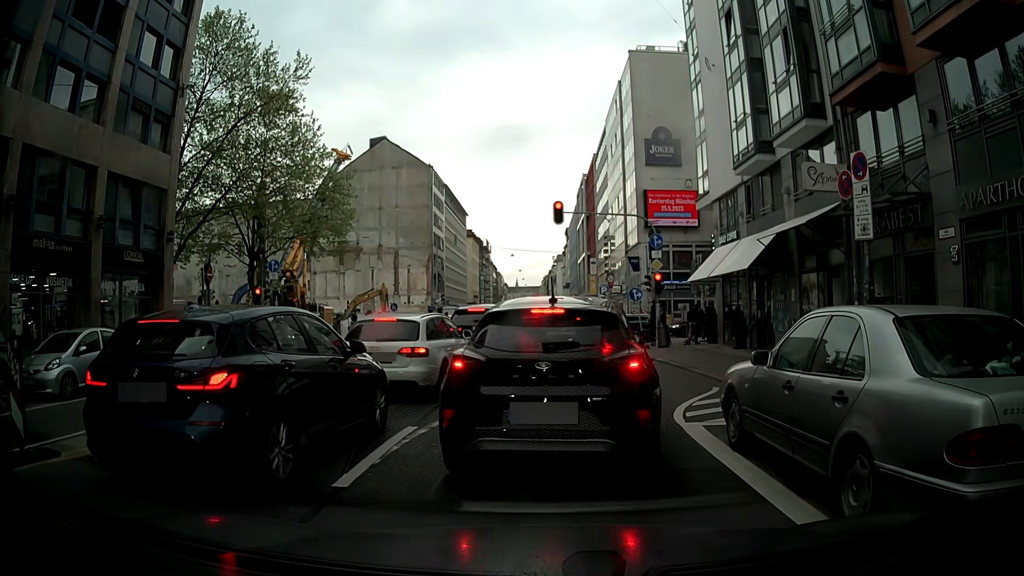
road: secondary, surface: asphalt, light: Day
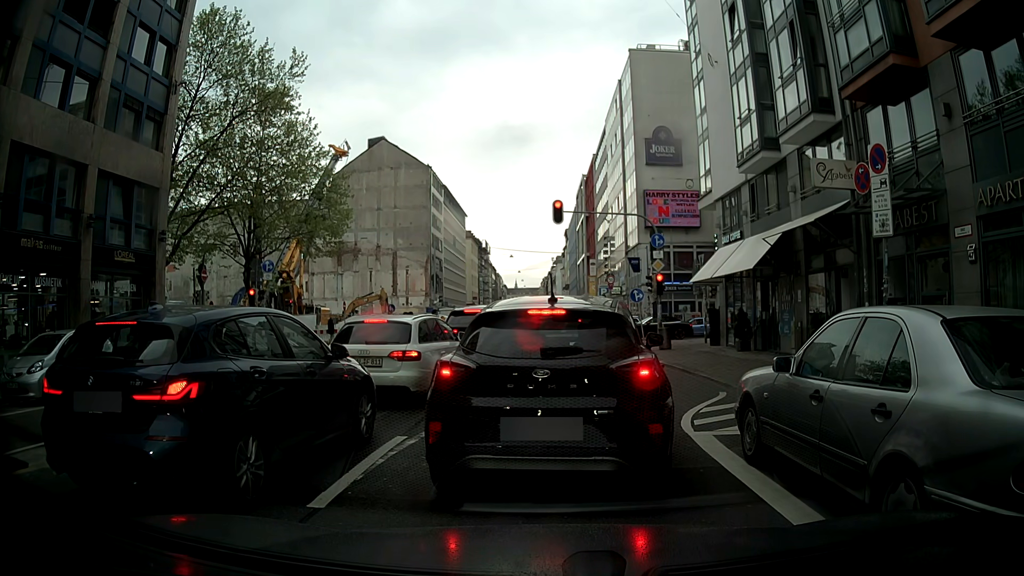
(0.0, +0.7) m; 0°
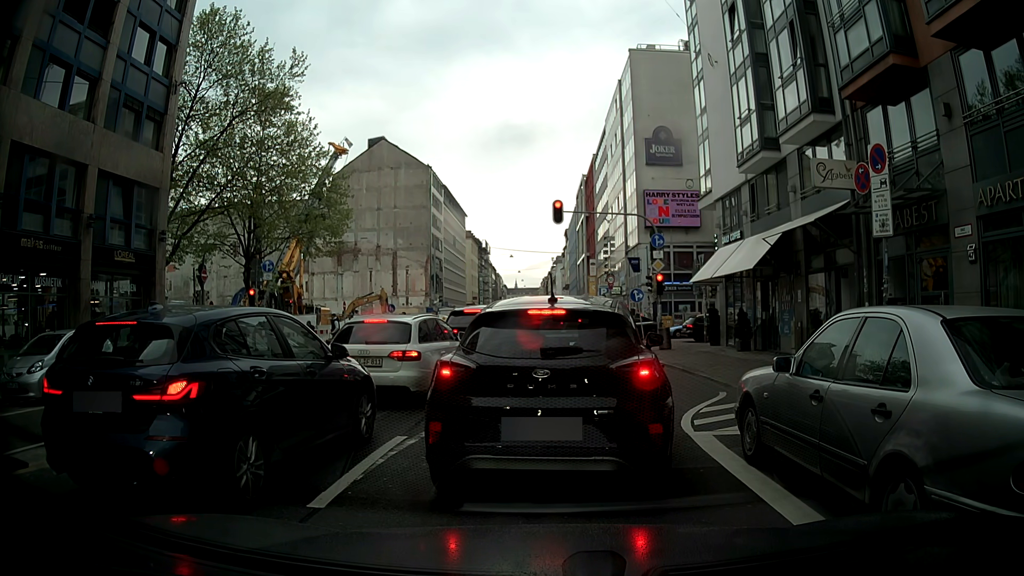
(0.0, 0.0) m; 0°
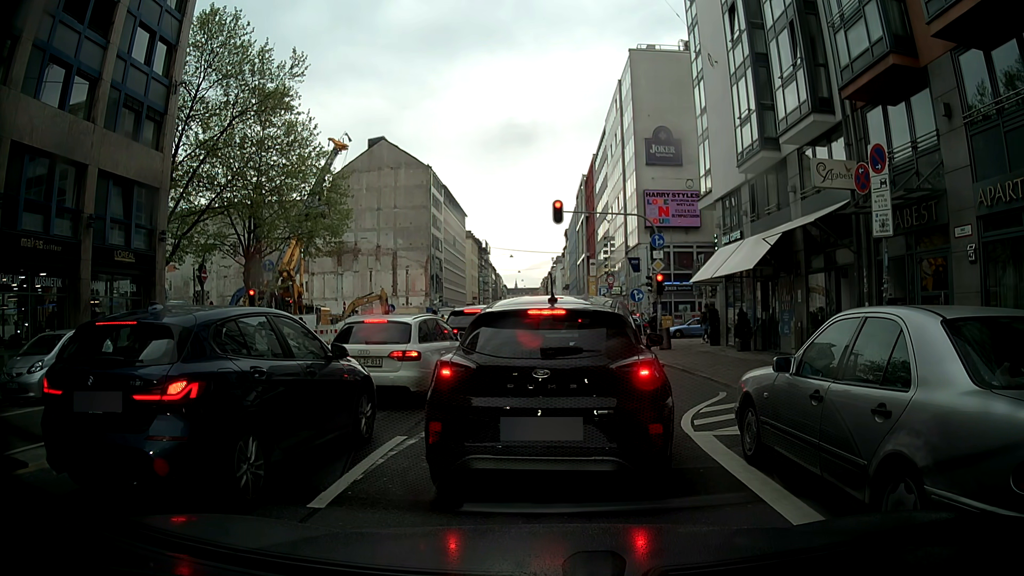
(0.0, 0.0) m; 0°
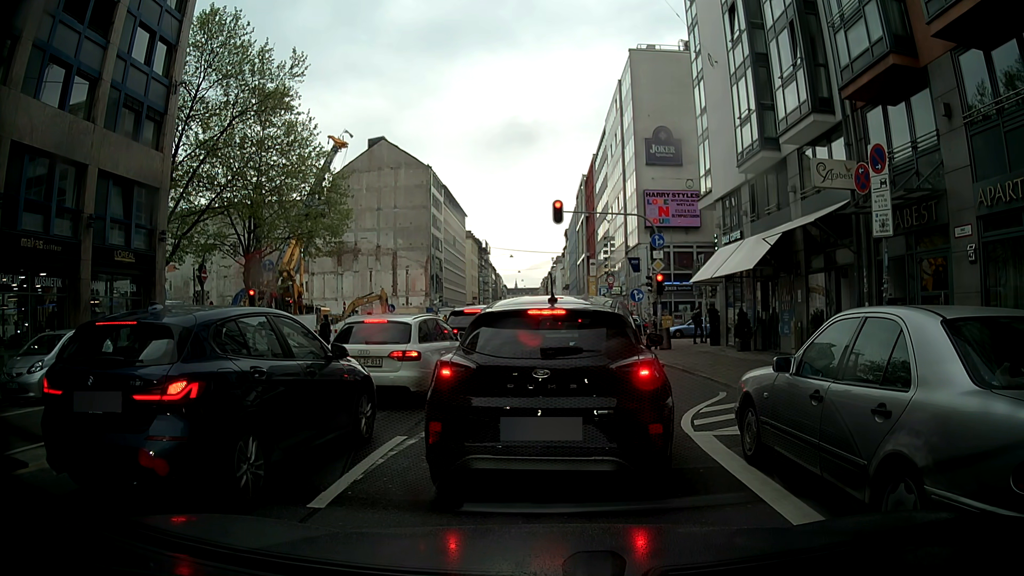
(0.0, 0.0) m; 0°
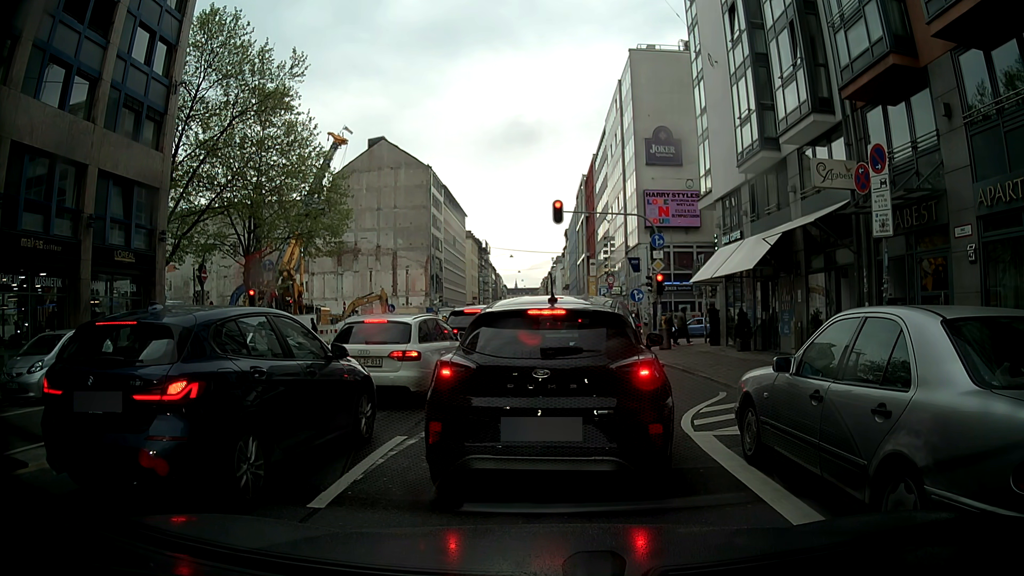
(0.0, 0.0) m; 0°
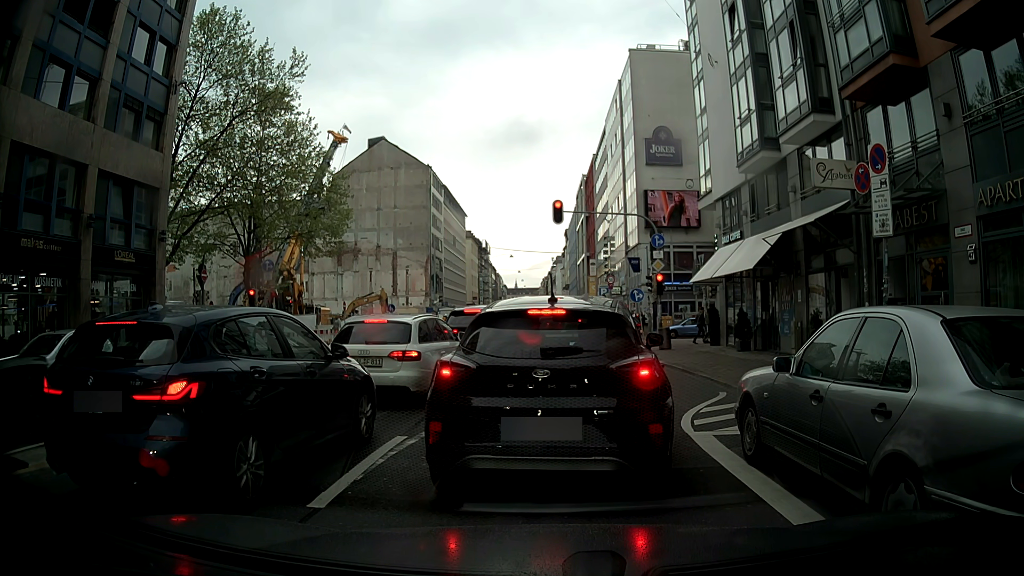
(0.0, 0.0) m; 0°
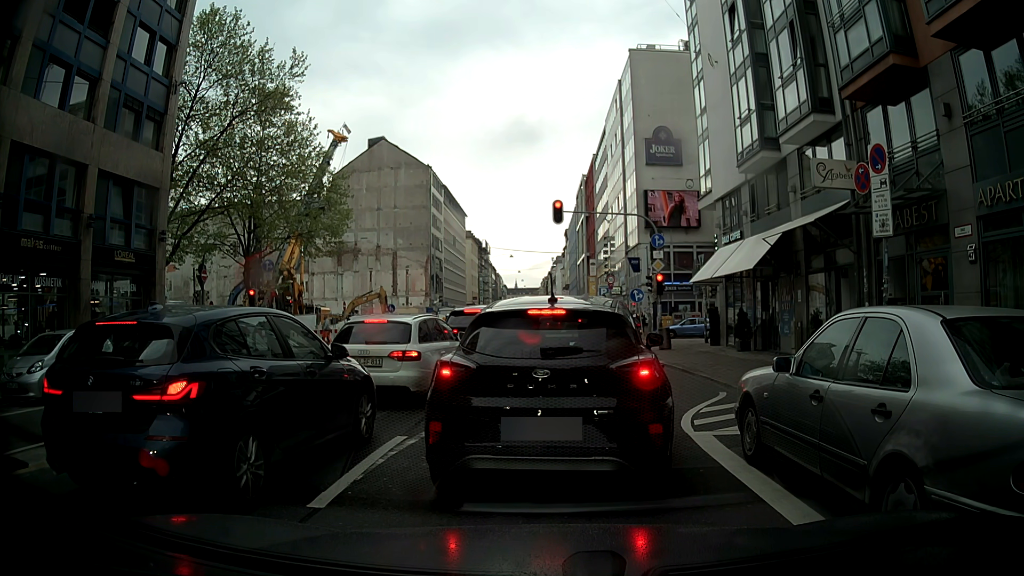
(0.0, 0.0) m; 0°
